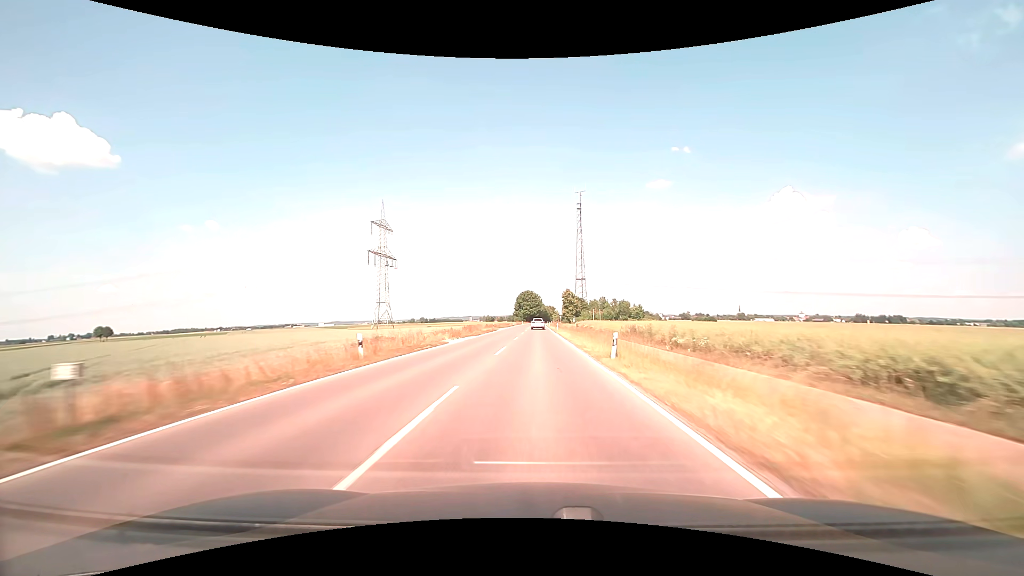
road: tertiary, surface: asphalt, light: Day
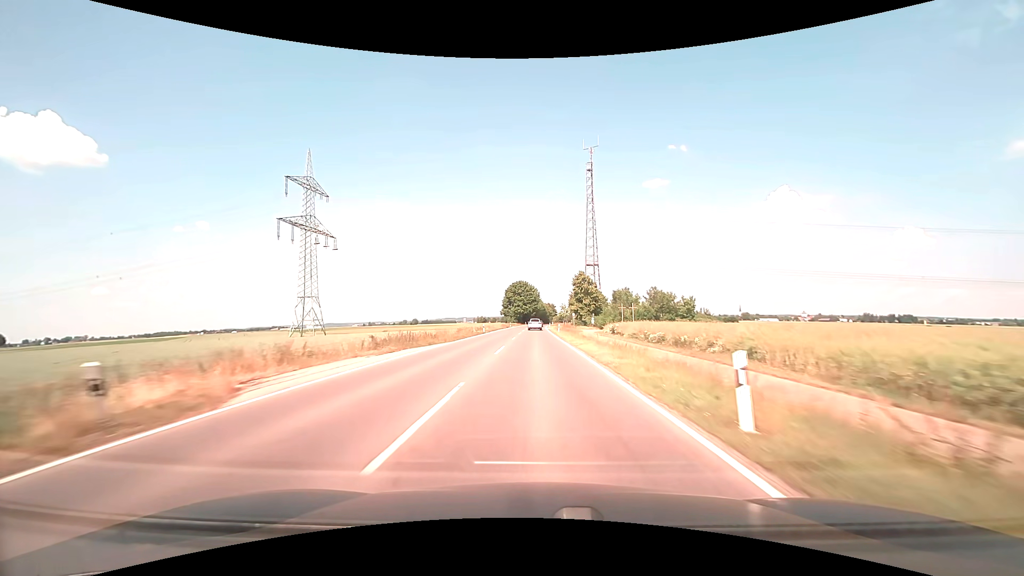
(+0.1, +59.6) m; 0°
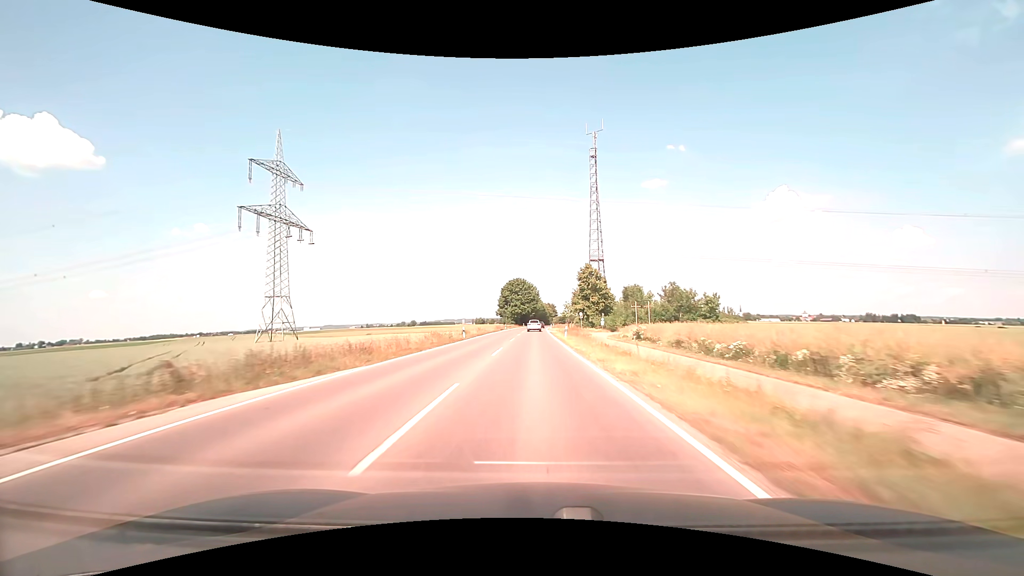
(0.0, +15.0) m; 0°
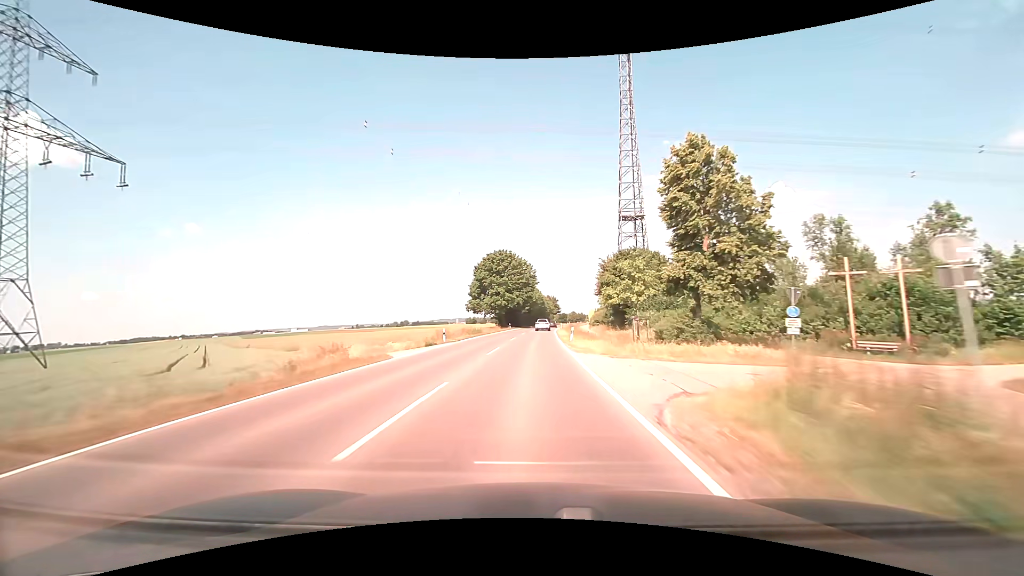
(0.0, +59.9) m; 0°
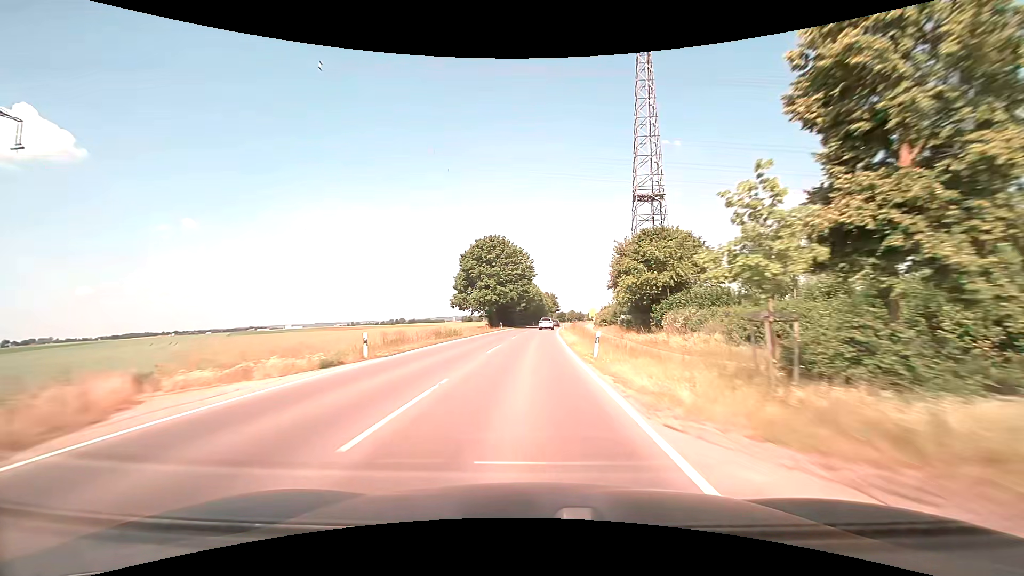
(0.0, +14.8) m; 0°
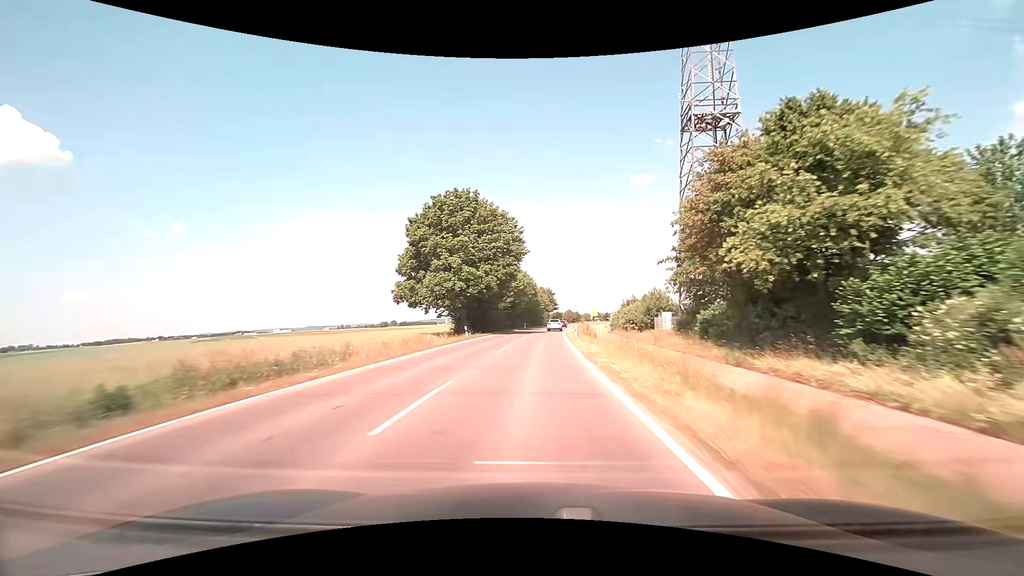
(+0.2, +29.3) m; +1°
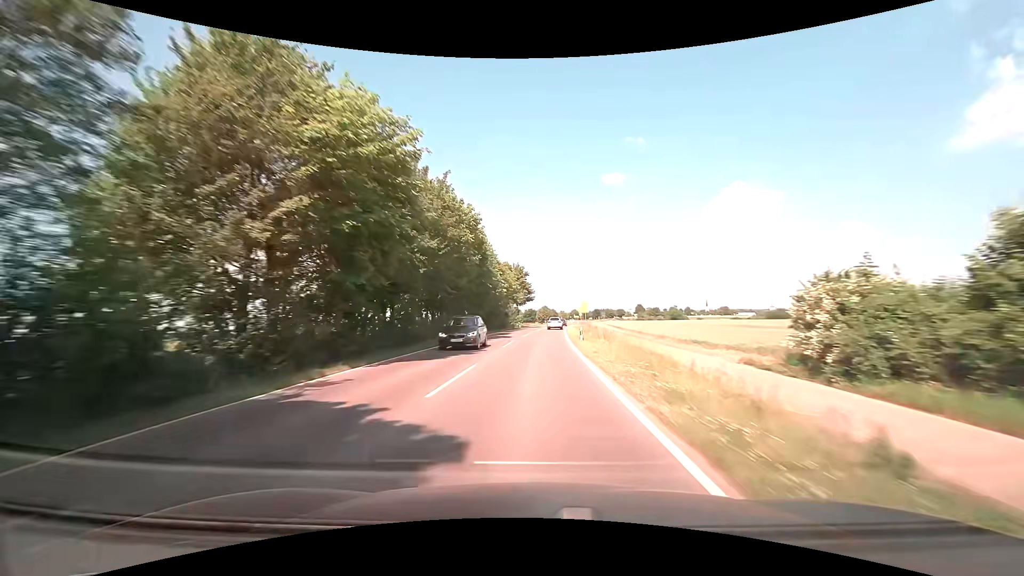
(+1.9, +57.3) m; +3°
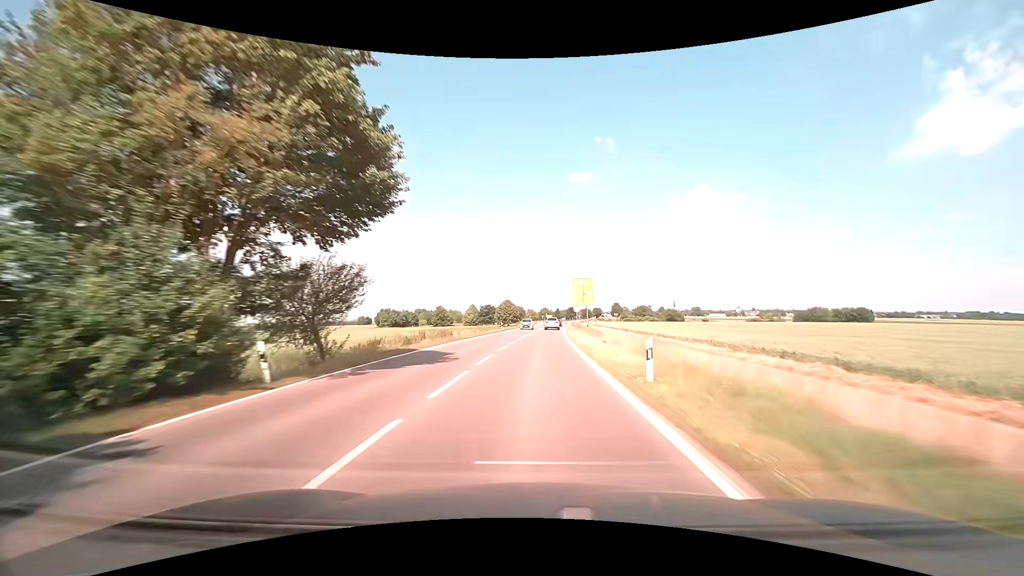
(+2.8, +69.0) m; +4°
(0, +10) (0, +20) (0, +30) (+1, +40) (+1, +50) (+1, +60) (+2, +70) (+3, +80) (+3, +90) (+4, +100) m
